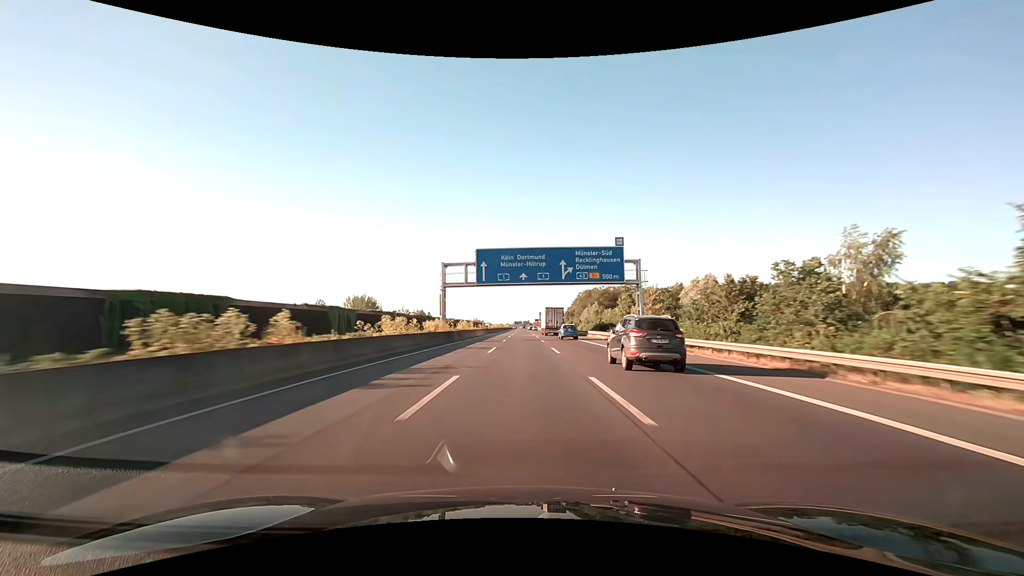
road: motorway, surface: asphalt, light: Day
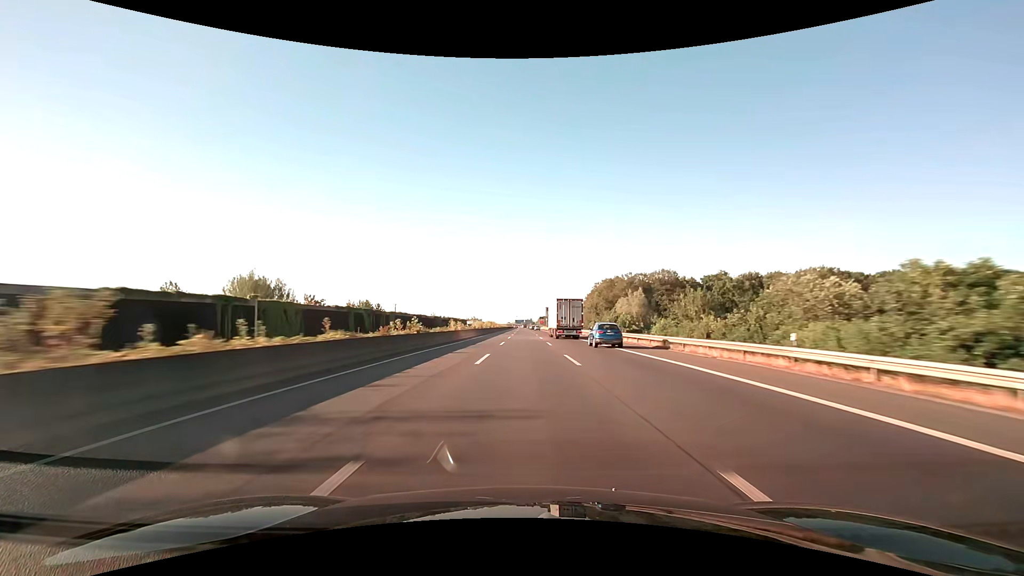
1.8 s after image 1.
(-0.2, +62.0) m; 0°
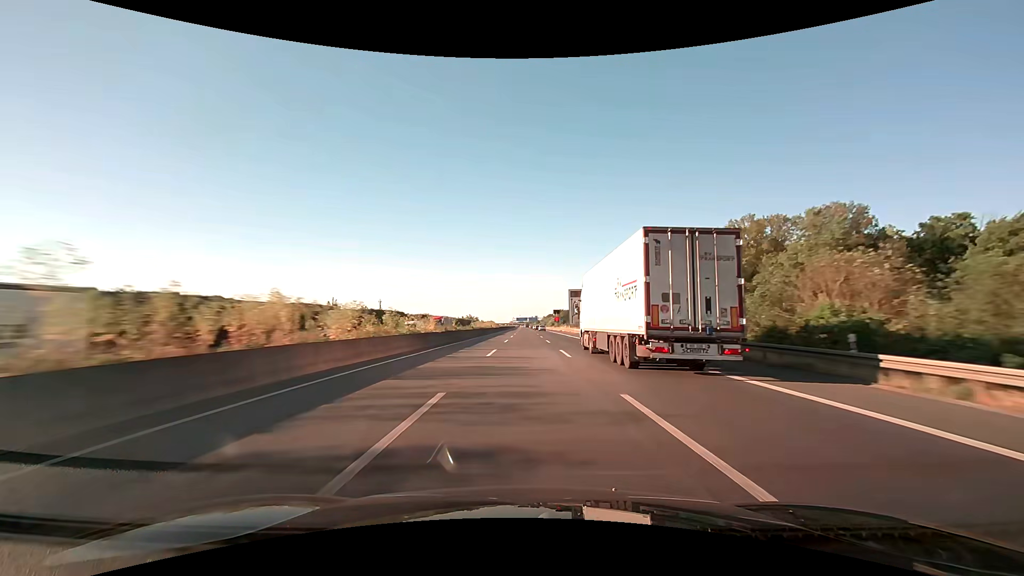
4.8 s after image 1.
(0.0, +103.3) m; 0°
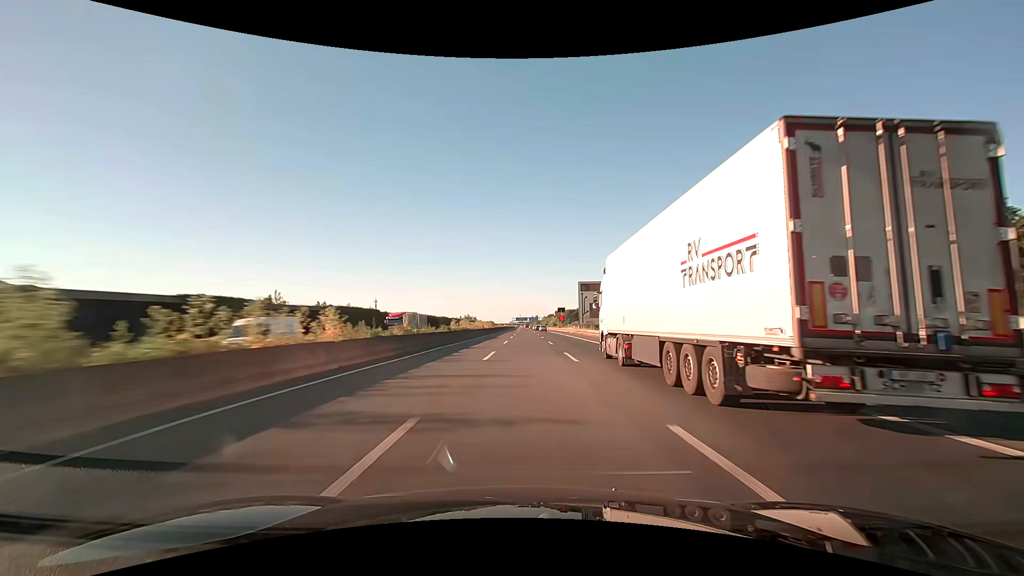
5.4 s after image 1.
(0.0, +20.7) m; 0°
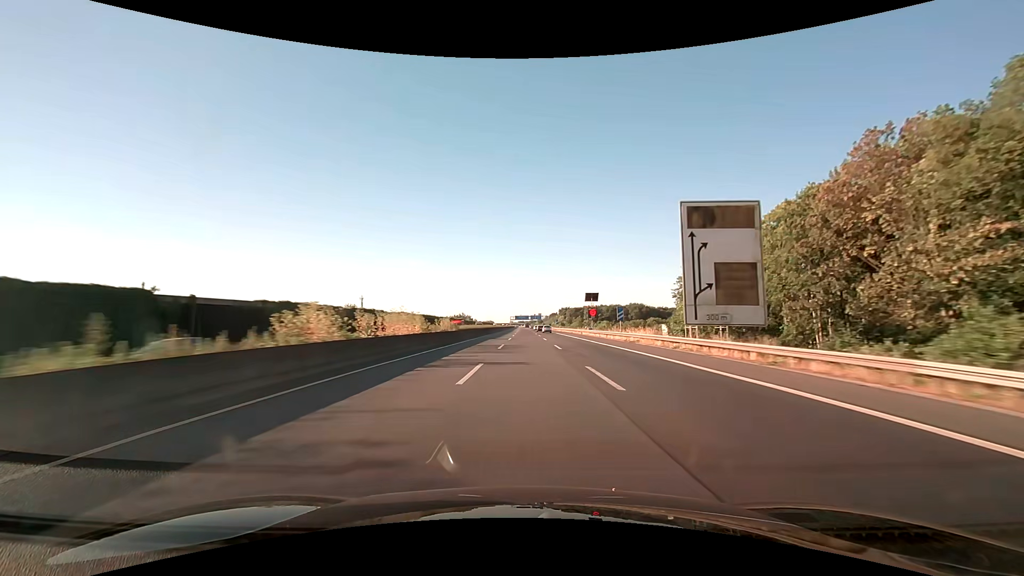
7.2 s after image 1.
(0.0, +62.0) m; 0°
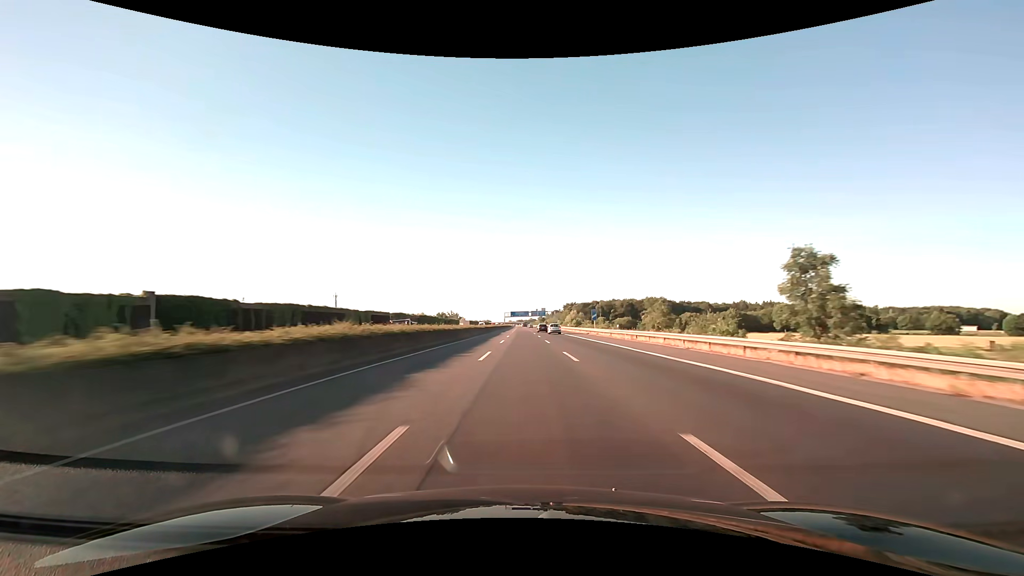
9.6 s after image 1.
(+0.1, +82.6) m; 0°
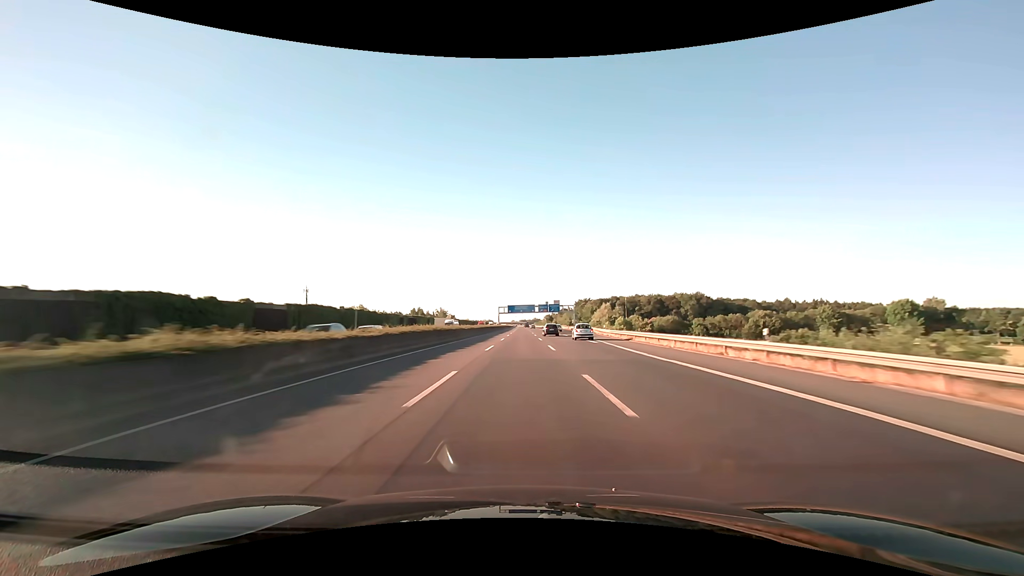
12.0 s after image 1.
(0.0, +82.8) m; 0°
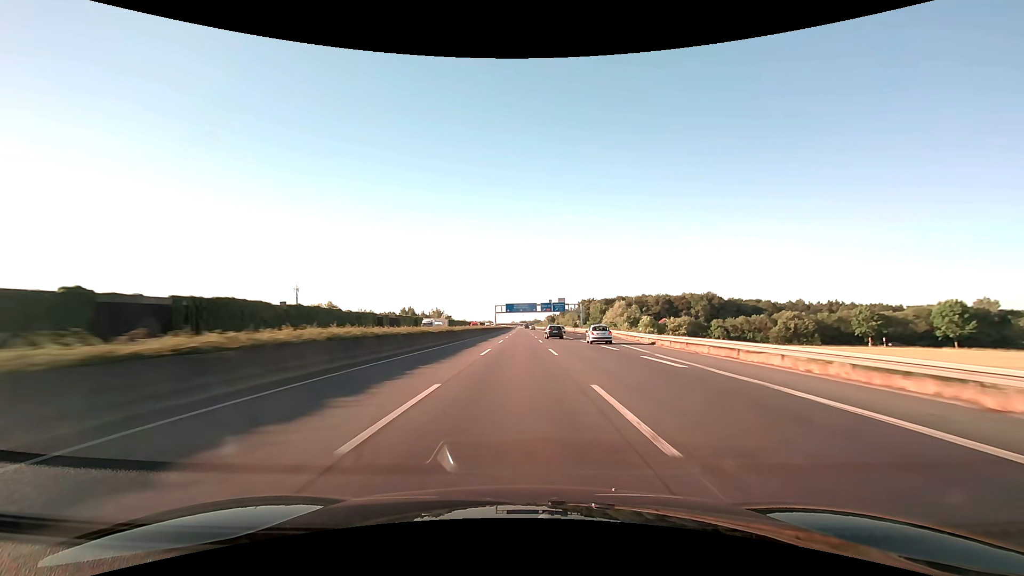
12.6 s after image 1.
(0.0, +20.7) m; 0°
(0, +10) (0, +20) (0, +30) (0, +40) (0, +50) (0, +60) (0, +70) (0, +80) (0, +90) (0, +100) m
